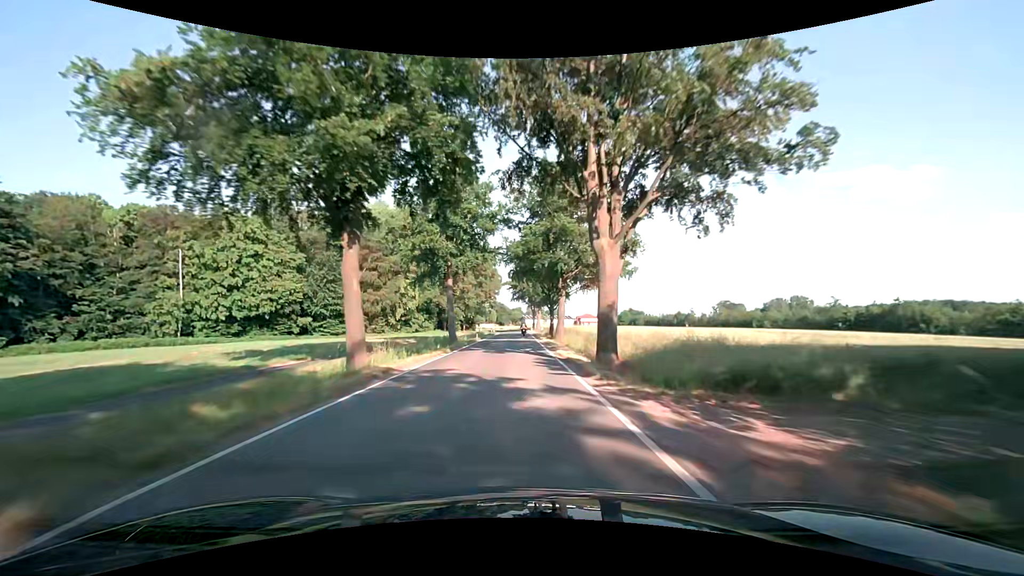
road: secondary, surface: asphalt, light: Day
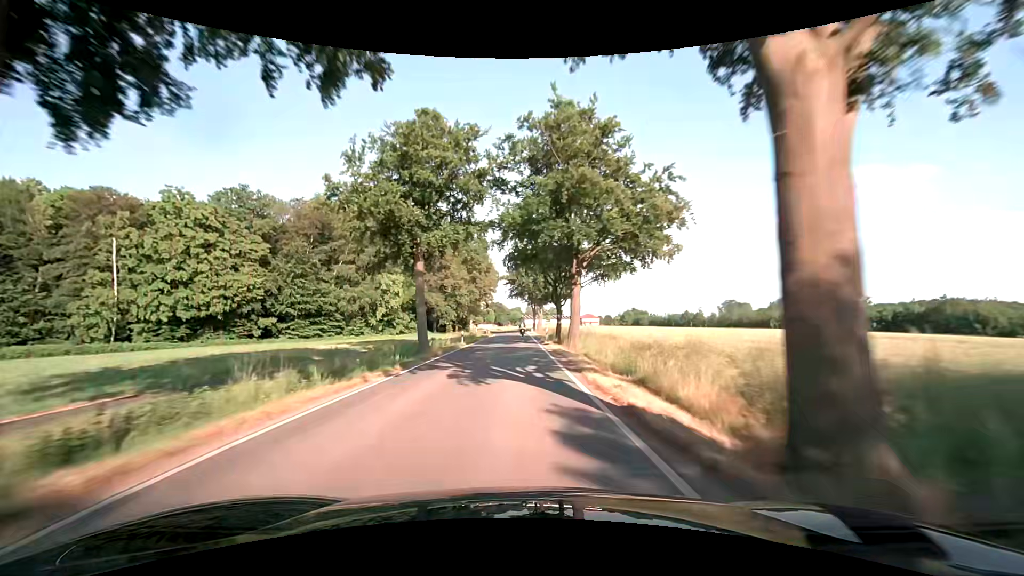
(0.0, +11.7) m; 0°
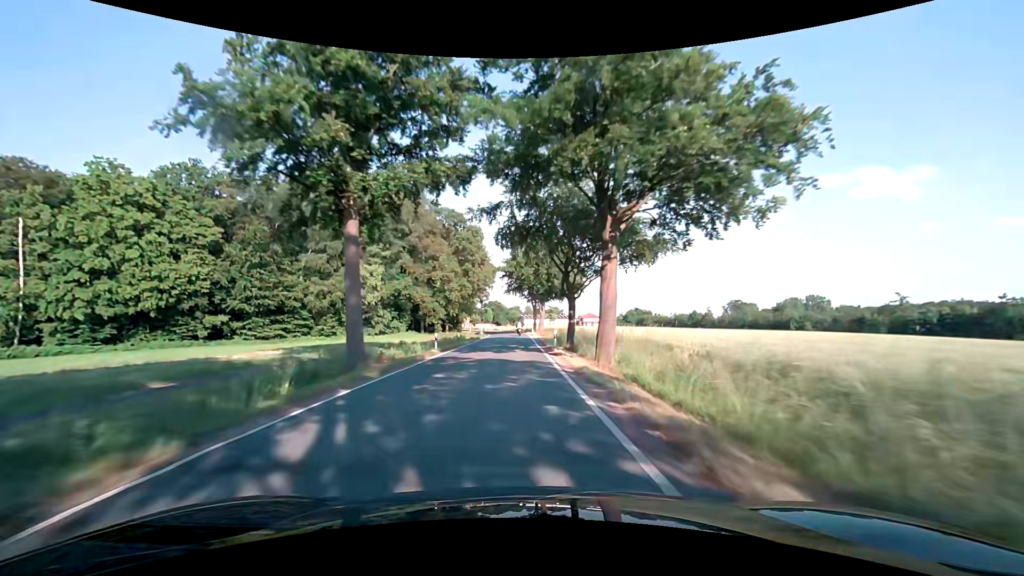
(0.0, +11.6) m; 0°
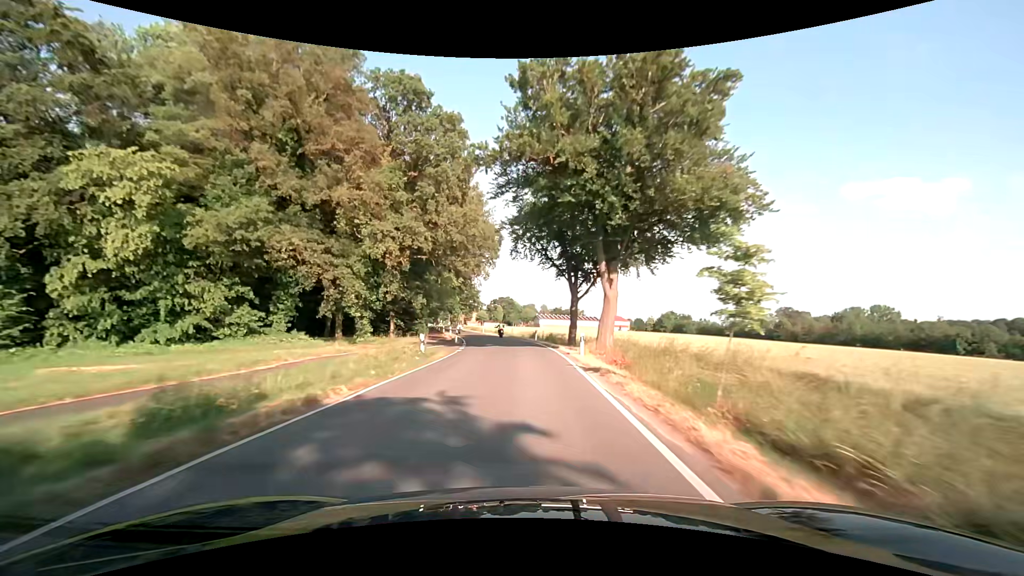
(-0.6, +45.1) m; -2°
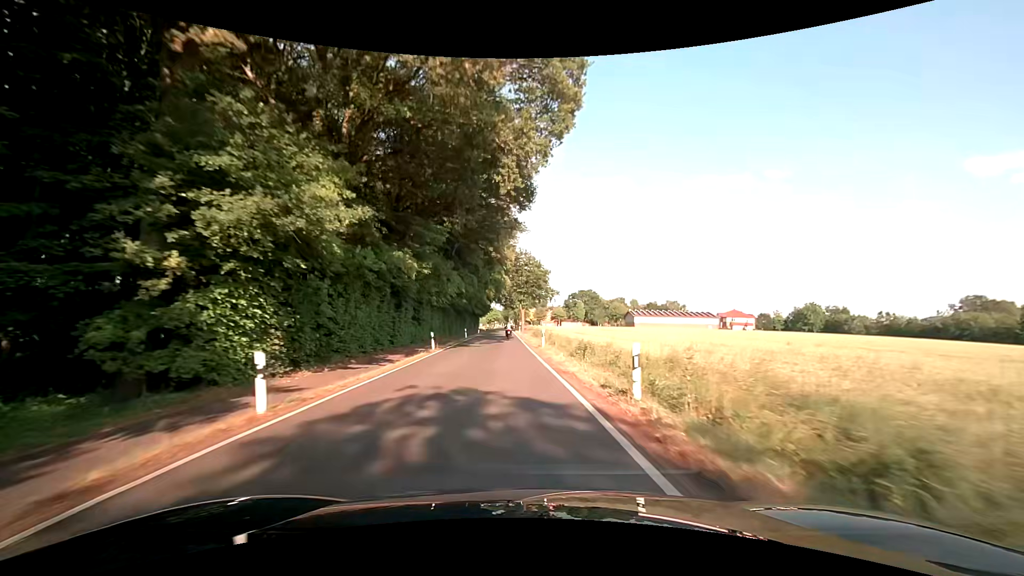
(-2.3, +54.1) m; -8°
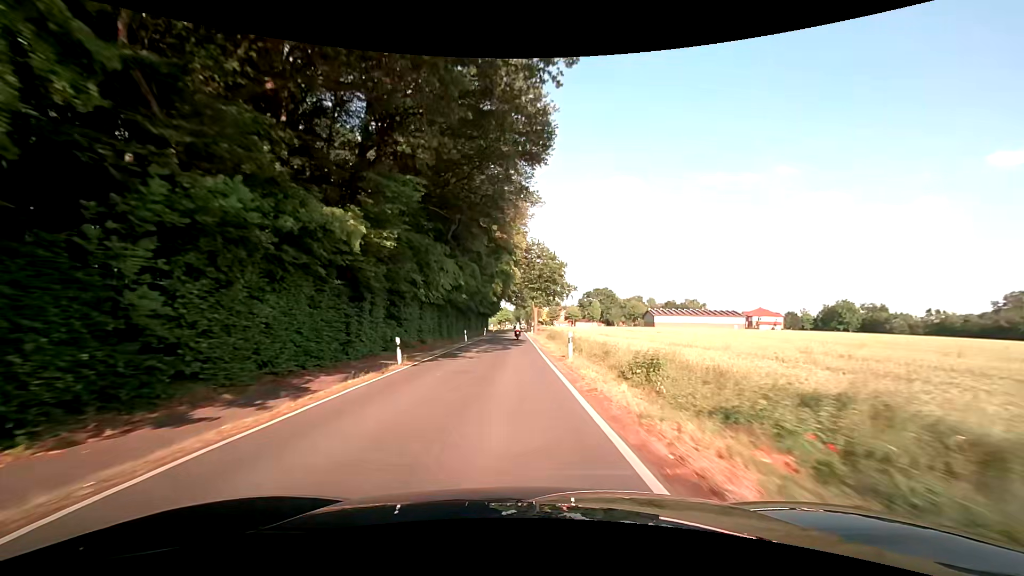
(-0.2, +10.8) m; -2°
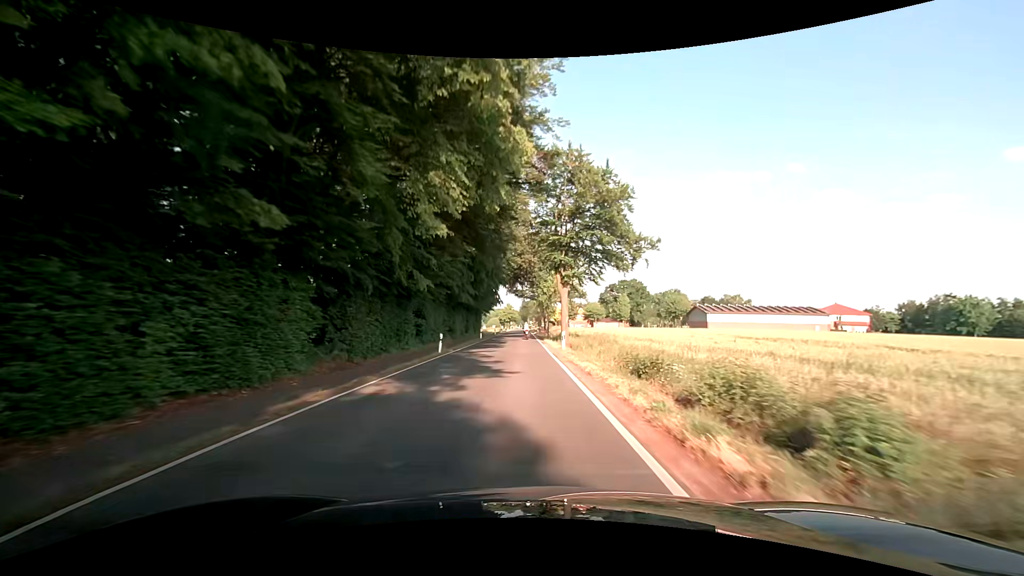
(-0.8, +42.9) m; -1°
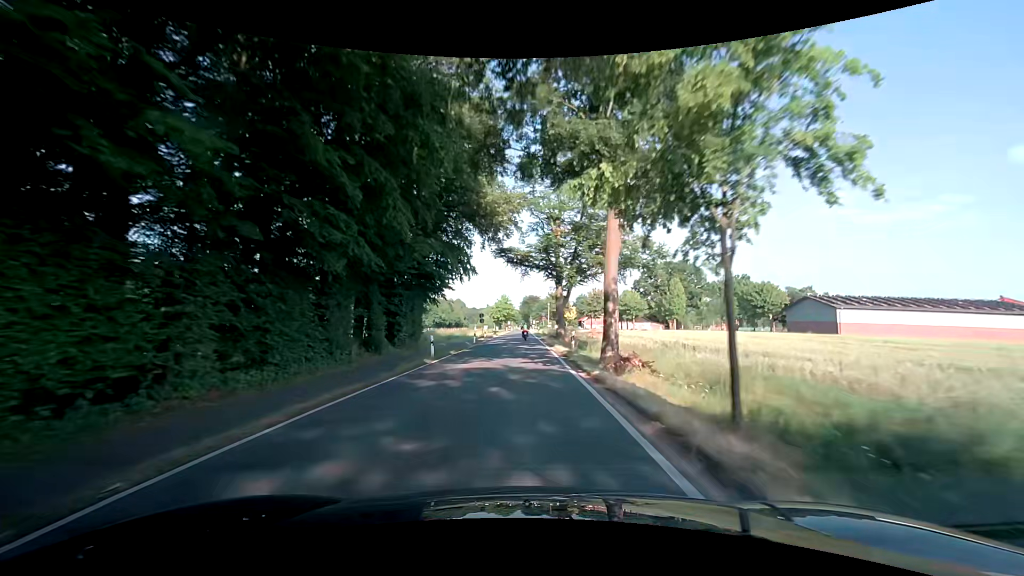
(-0.2, +53.5) m; 0°
(0, +10) (0, +20) (0, +30) (0, +40) (0, +50) (0, +60) (0, +70) (0, +80) (0, +90) (0, +100) m
